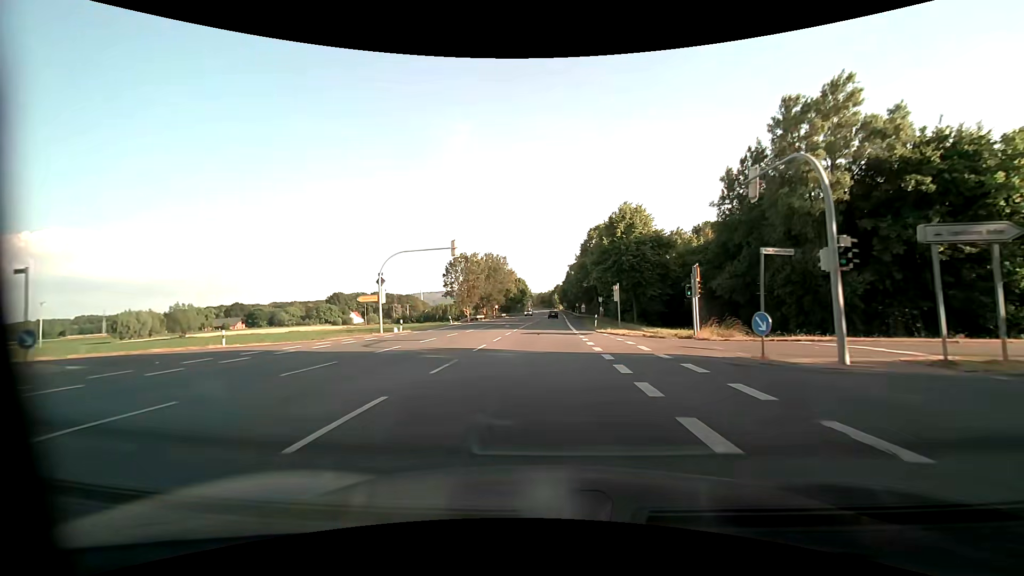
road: primary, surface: asphalt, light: Day
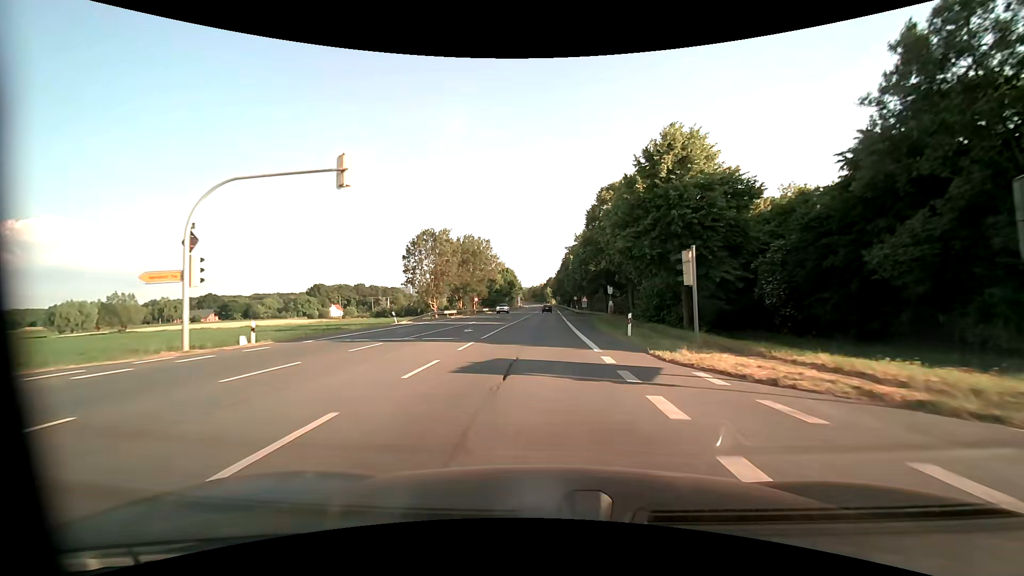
(+0.1, +19.7) m; +1°
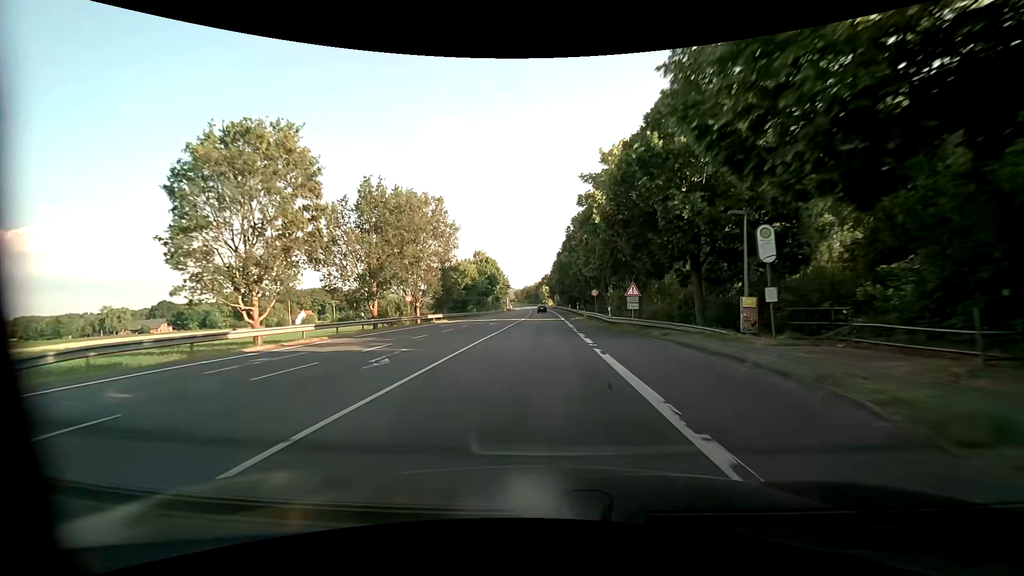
(+0.3, +39.8) m; 0°
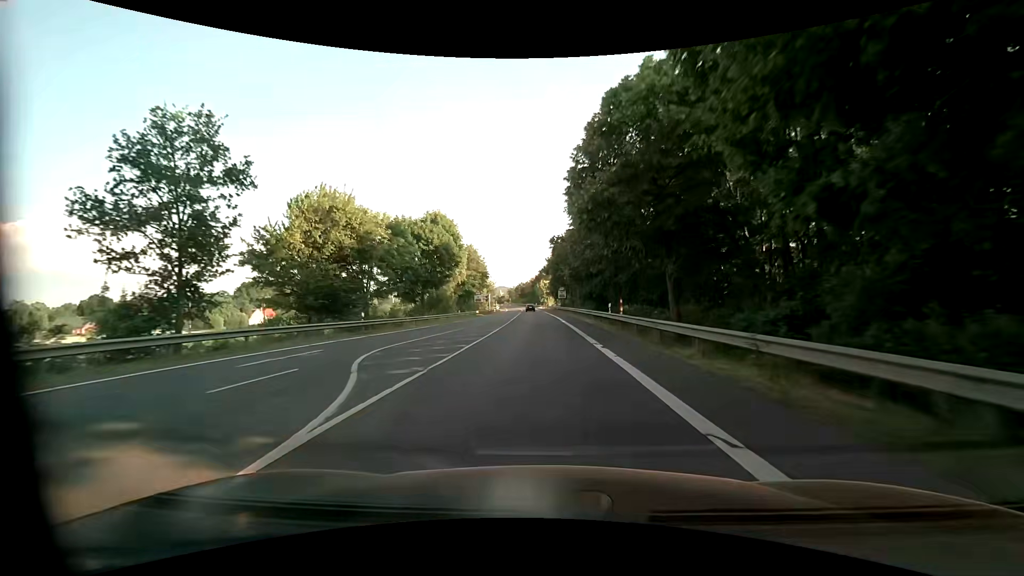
(+0.2, +50.1) m; 0°
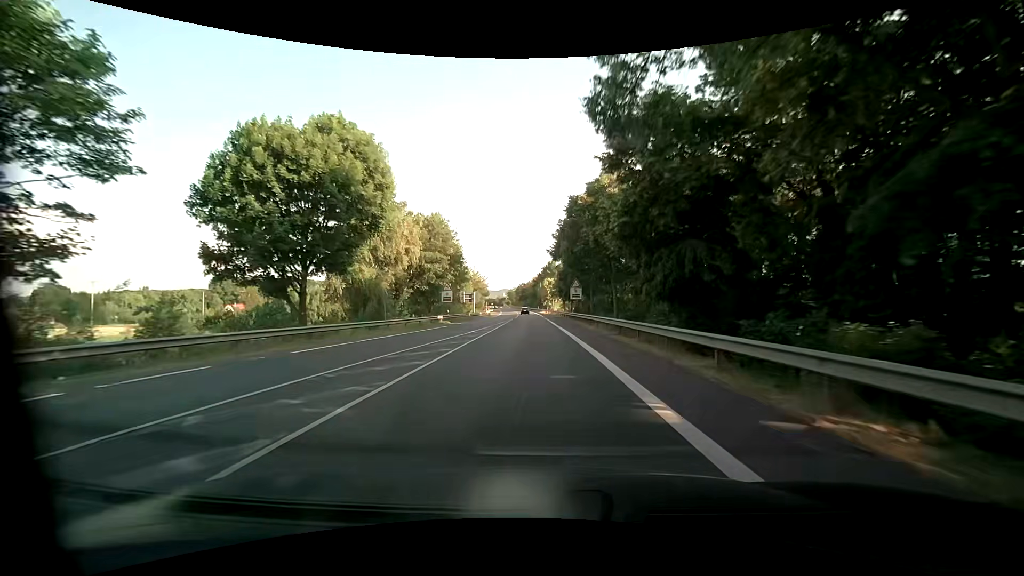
(0.0, +30.0) m; -1°
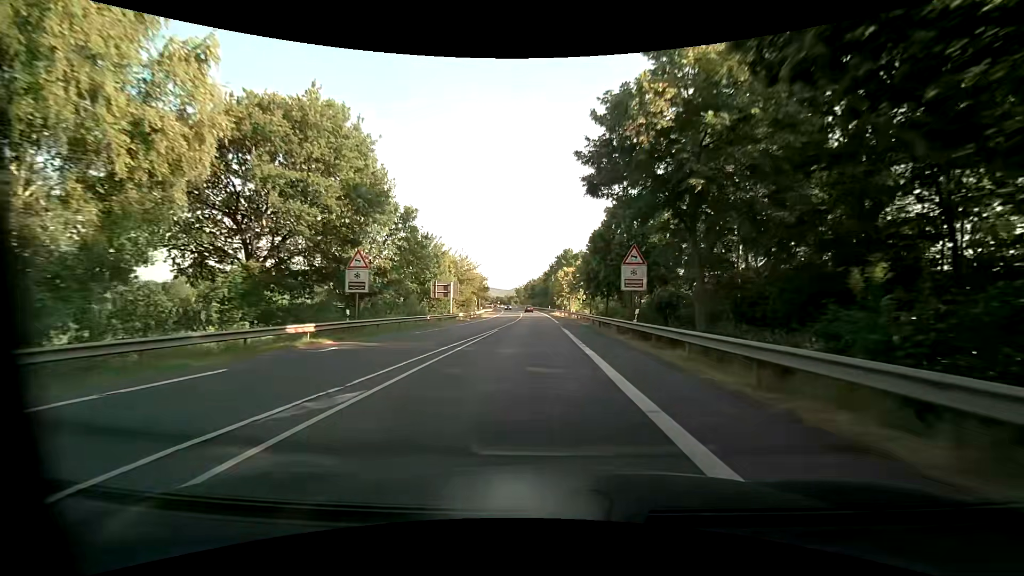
(-0.3, +30.1) m; -1°
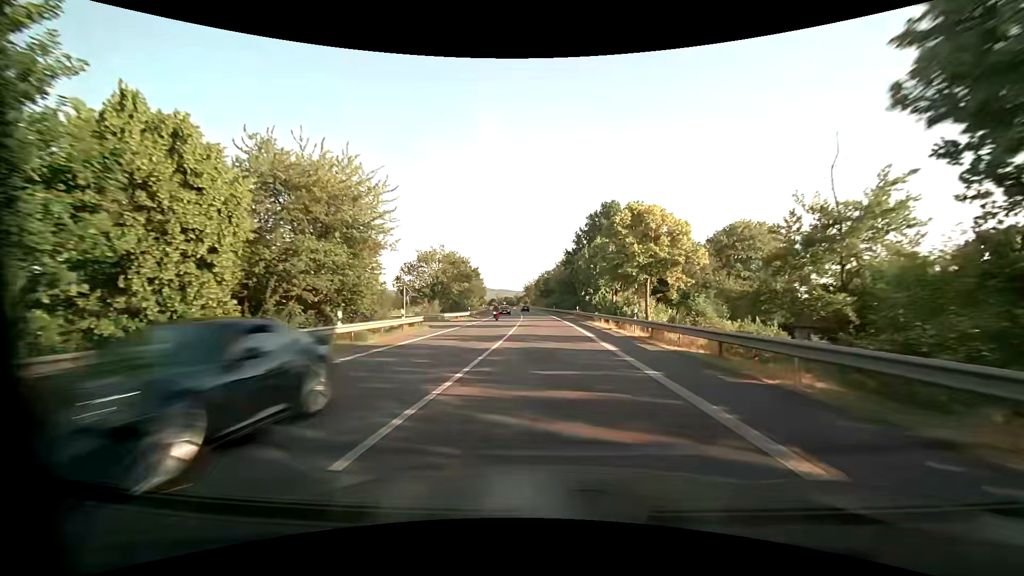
(-0.7, +51.6) m; -1°
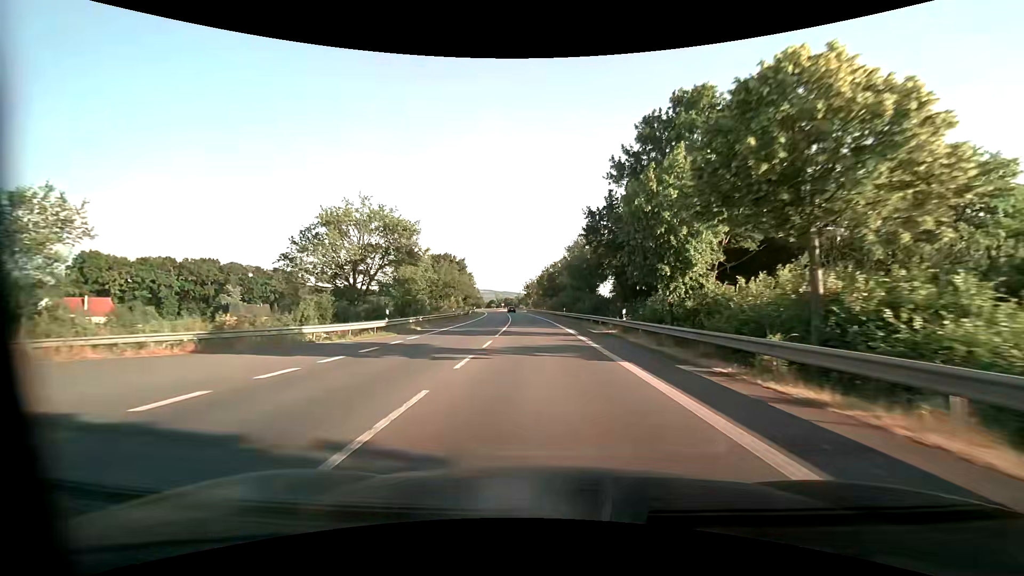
(0.0, +32.0) m; -1°
(0, +10) (0, +20) (0, +30) (-1, +40) (-1, +50) (-2, +60) (-2, +70) (-3, +80) (-4, +90) (-5, +100) m
